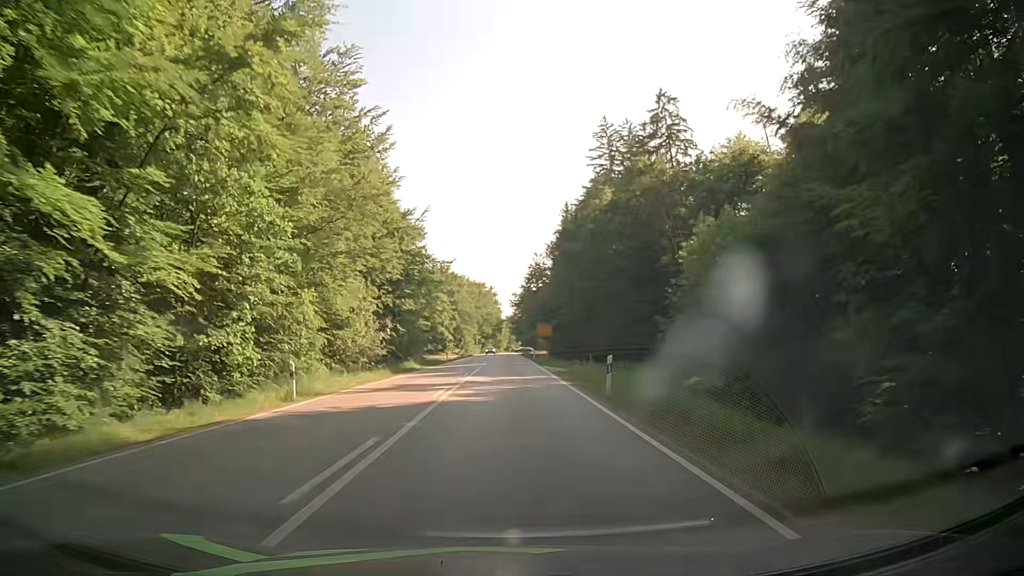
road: secondary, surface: asphalt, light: Day
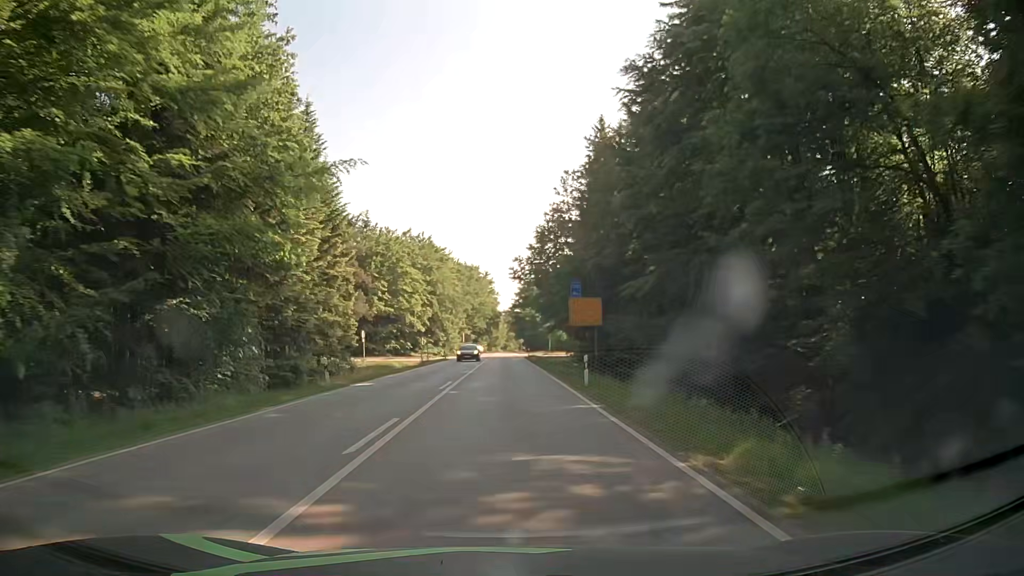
(+0.1, +45.2) m; +1°
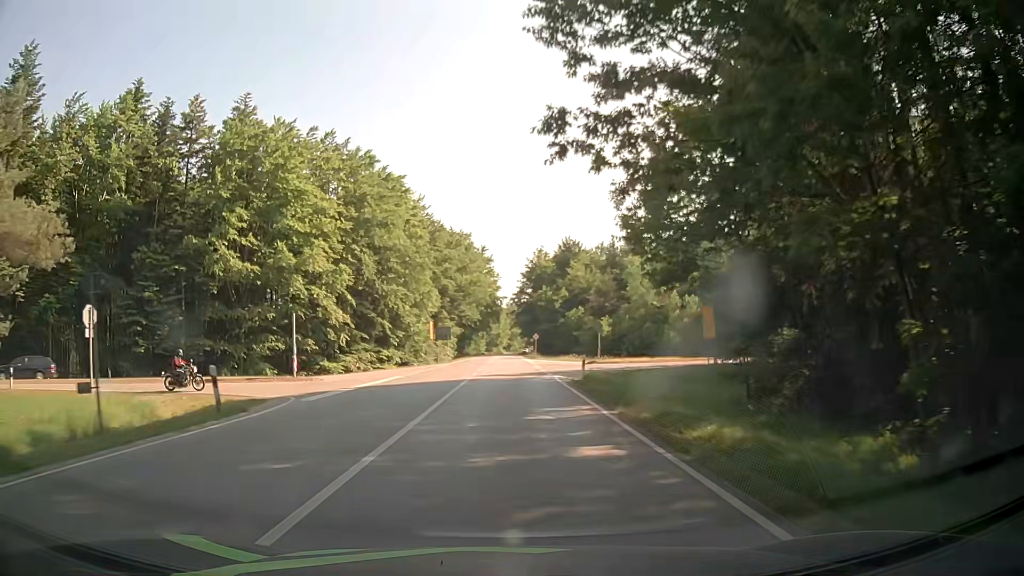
(-0.7, +55.8) m; -1°
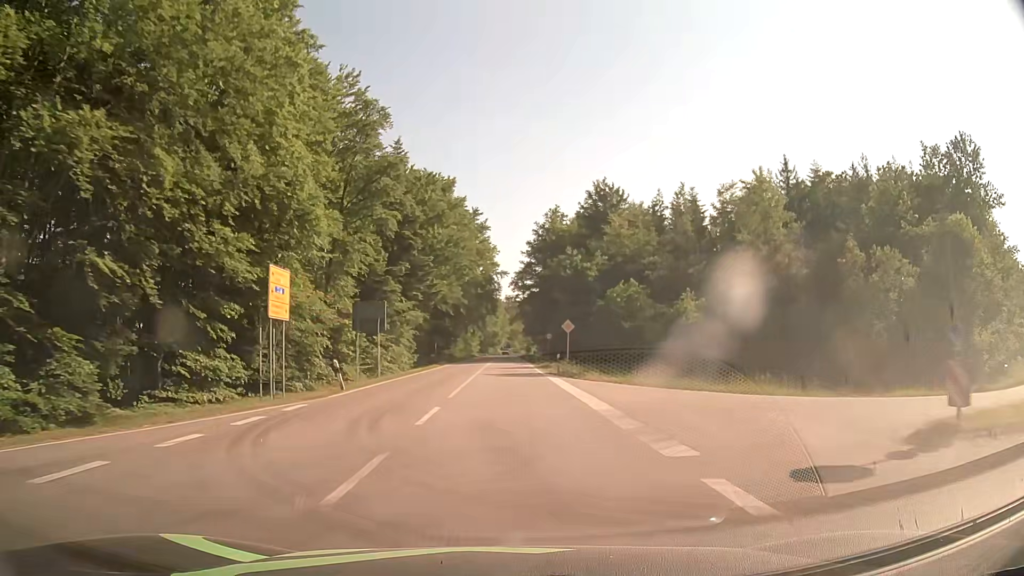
(+0.1, +44.5) m; 0°
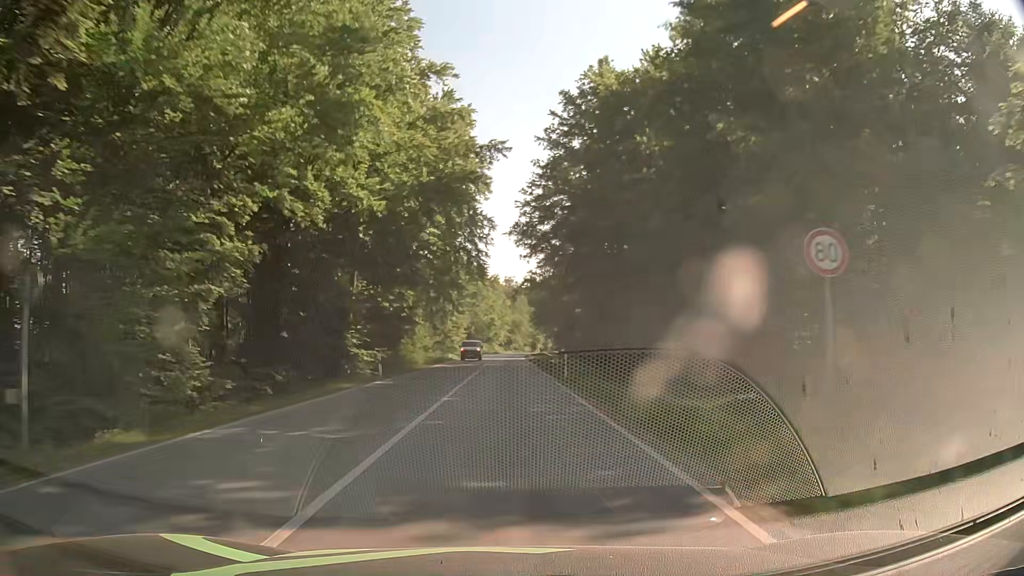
(+0.2, +55.7) m; 0°
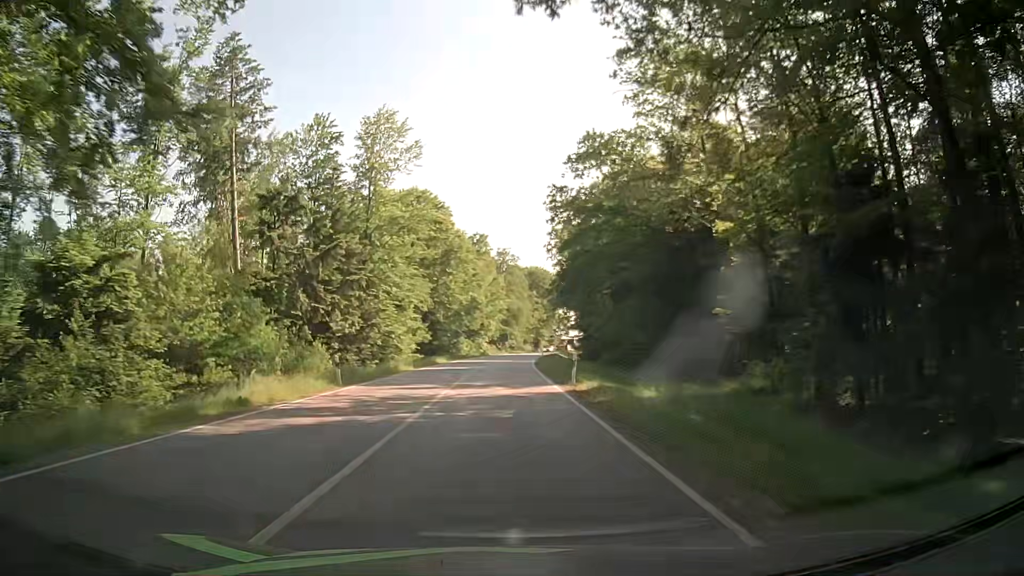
(+0.1, +56.3) m; +1°
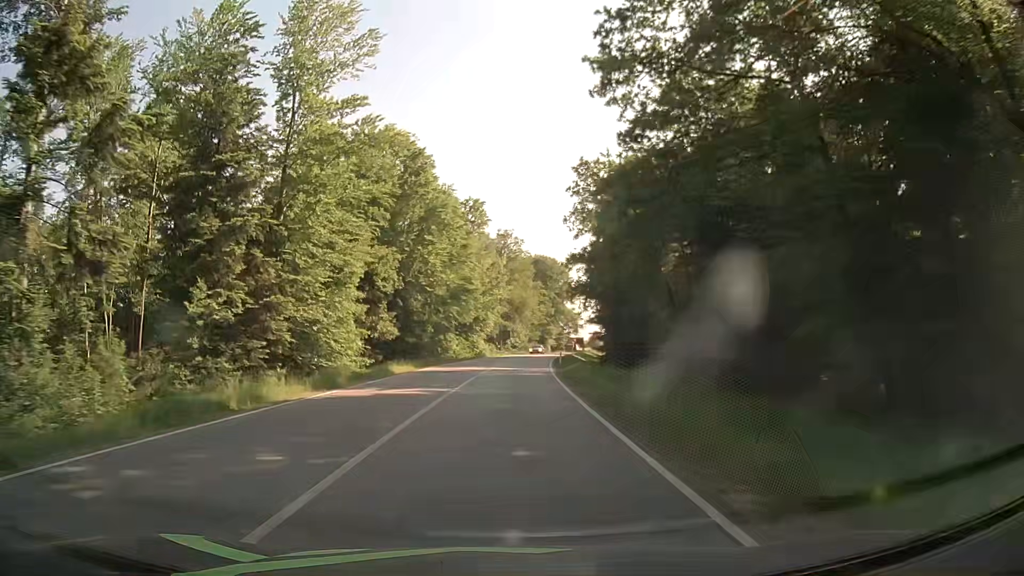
(-0.3, +22.5) m; -1°
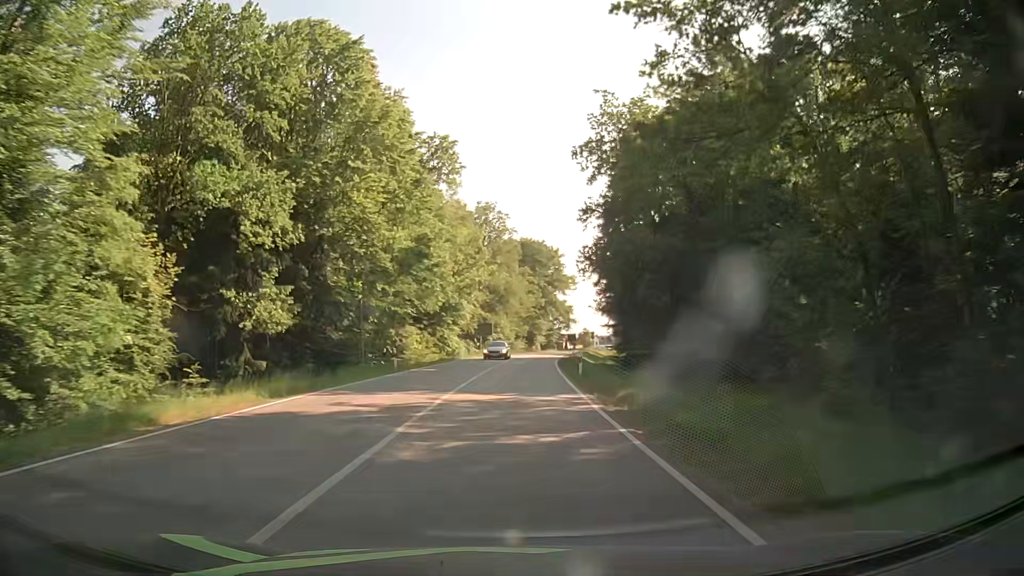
(+0.3, +22.4) m; +2°
(0, +10) (0, +20) (+1, +30) (+1, +40) (+2, +50) (+2, +60) (+3, +70) (+5, +80) (+6, +90) (+8, +100) m
